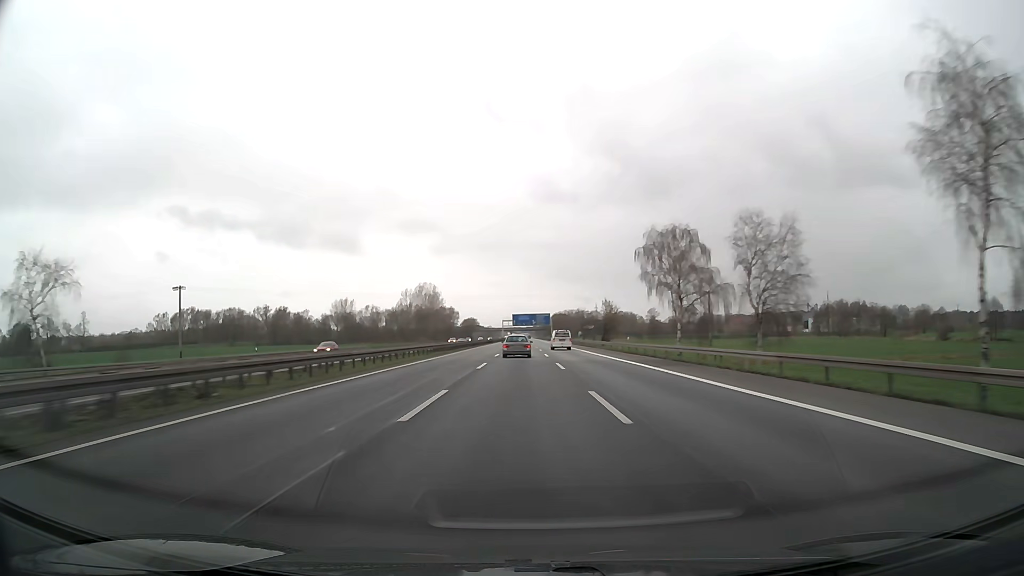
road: motorway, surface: asphalt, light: Day
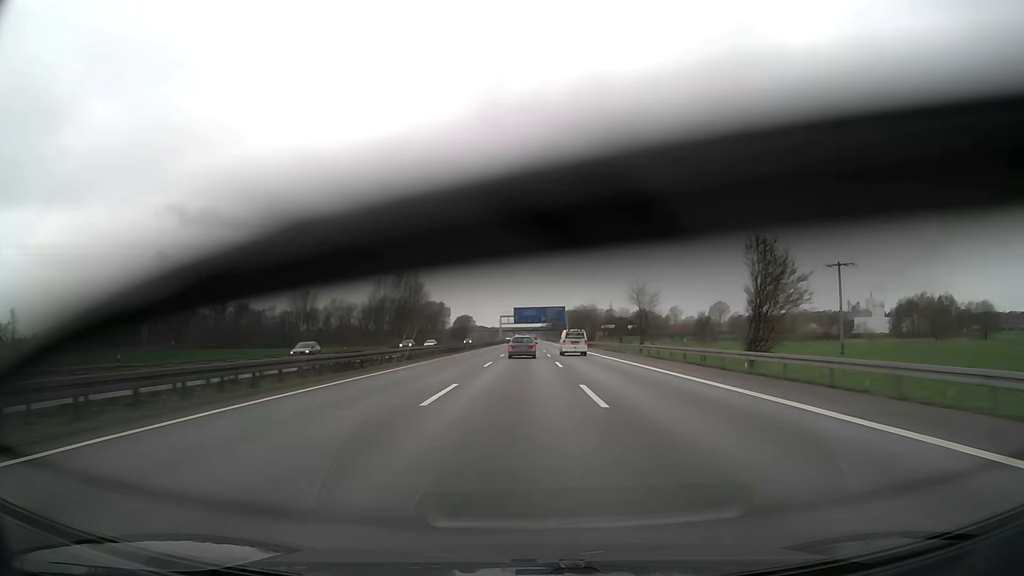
(-0.4, +68.4) m; -1°
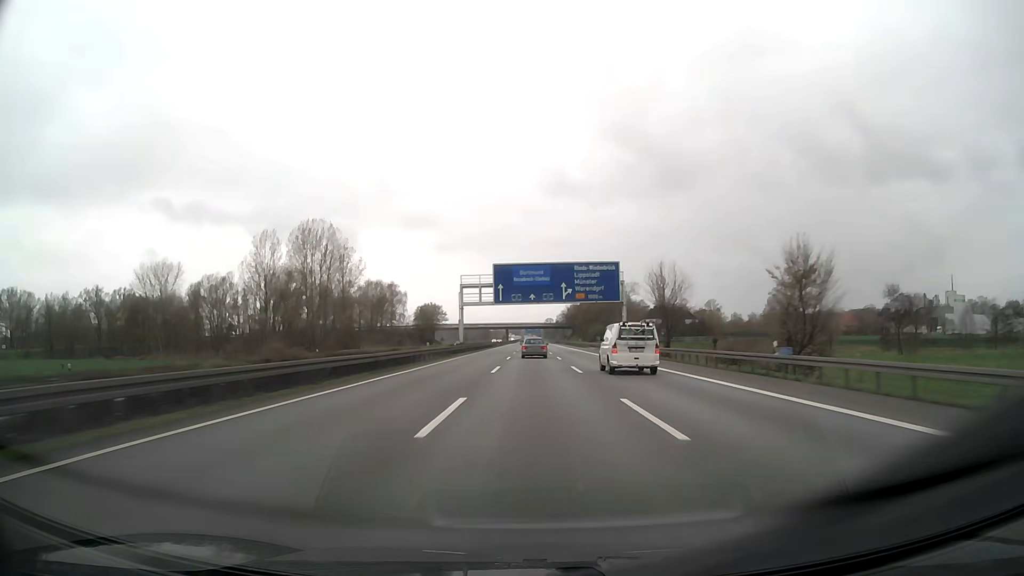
(-0.3, +112.1) m; 0°
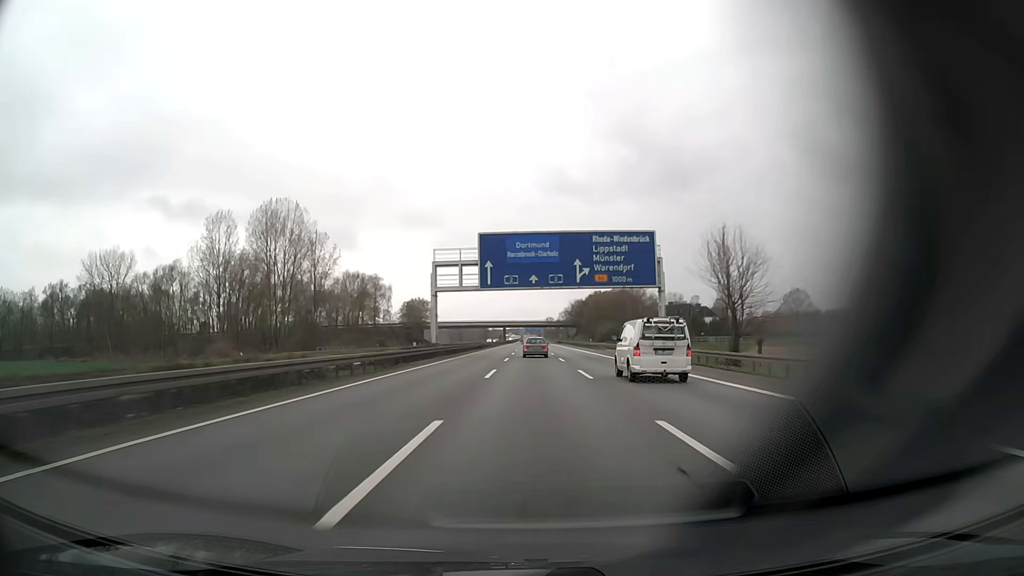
(0.0, +22.3) m; 0°
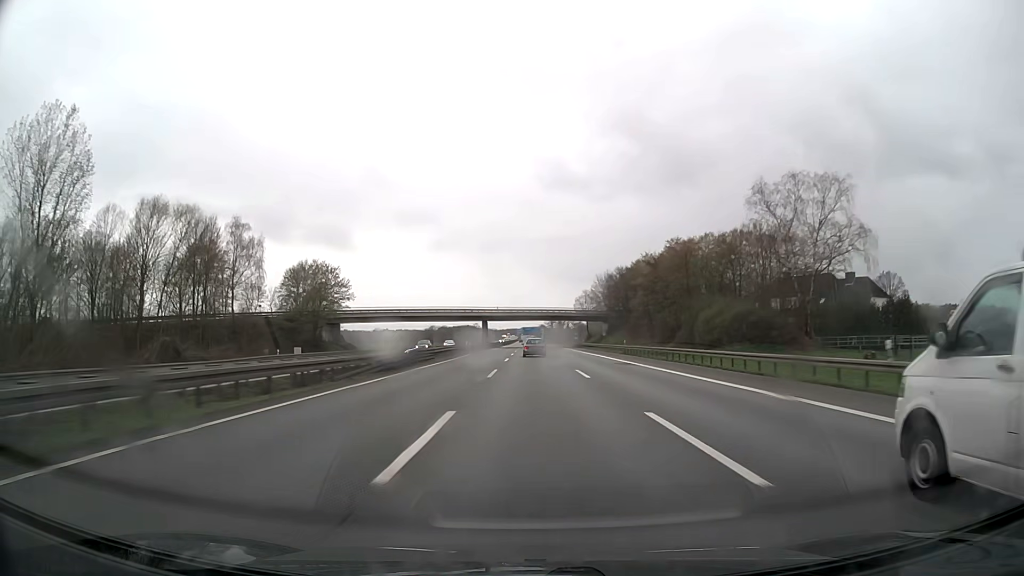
(0.0, +88.9) m; 0°
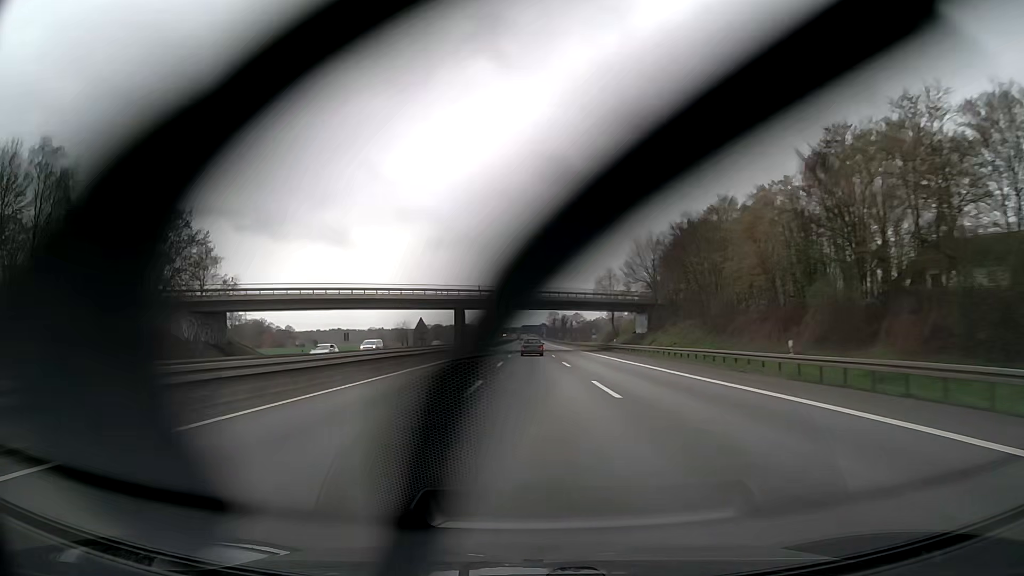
(-0.1, +44.4) m; 0°
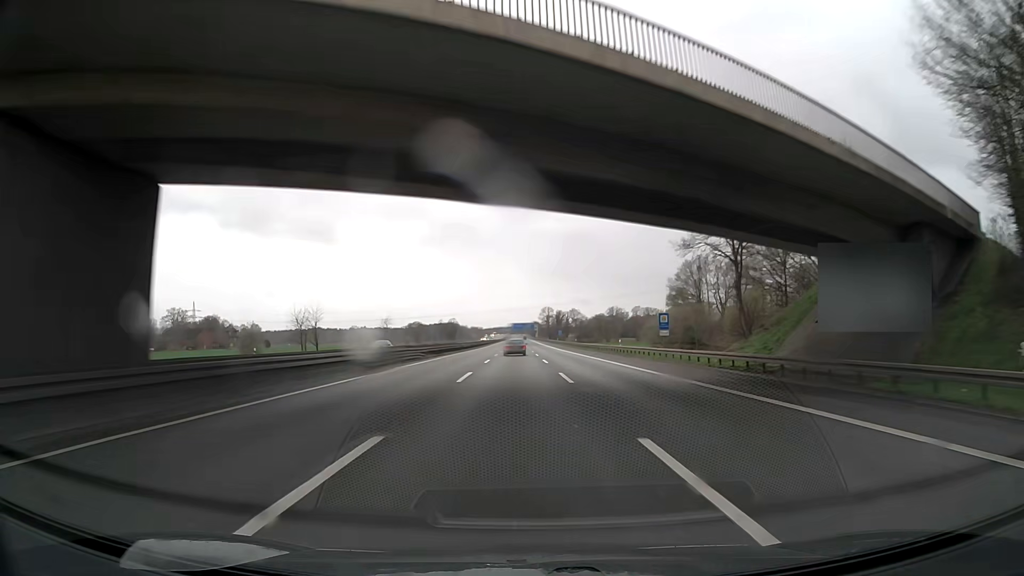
(+0.3, +66.6) m; +1°
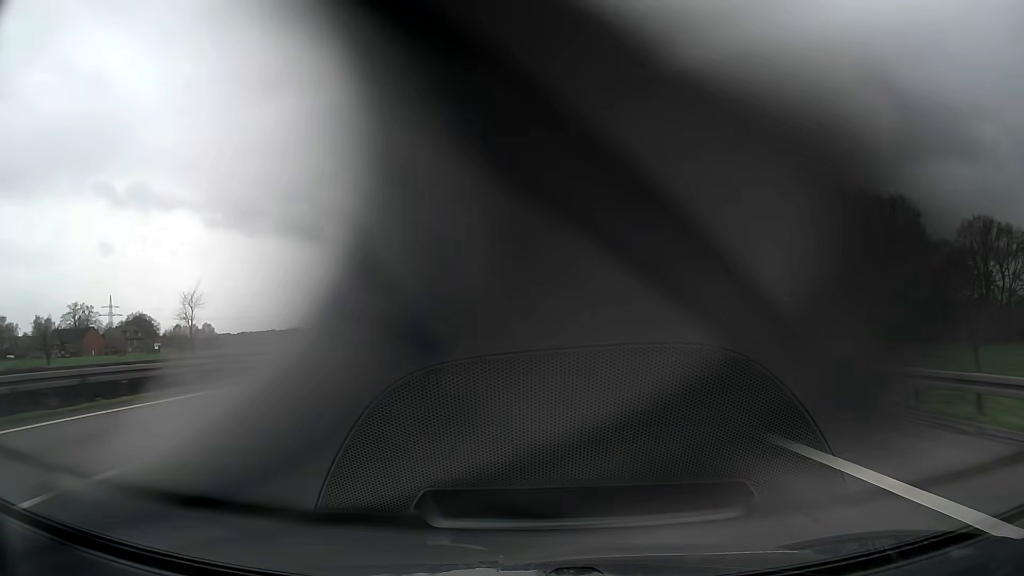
(+1.0, +88.8) m; +1°
(0, +10) (0, +20) (0, +30) (0, +40) (0, +50) (0, +60) (0, +70) (-1, +80) (-1, +90) (-1, +100) m
